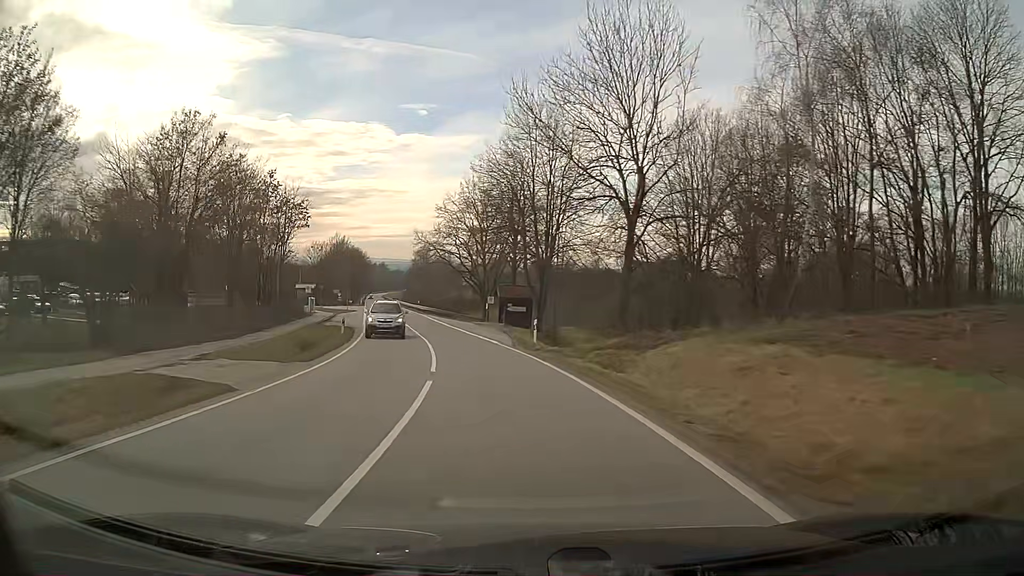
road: secondary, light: Day
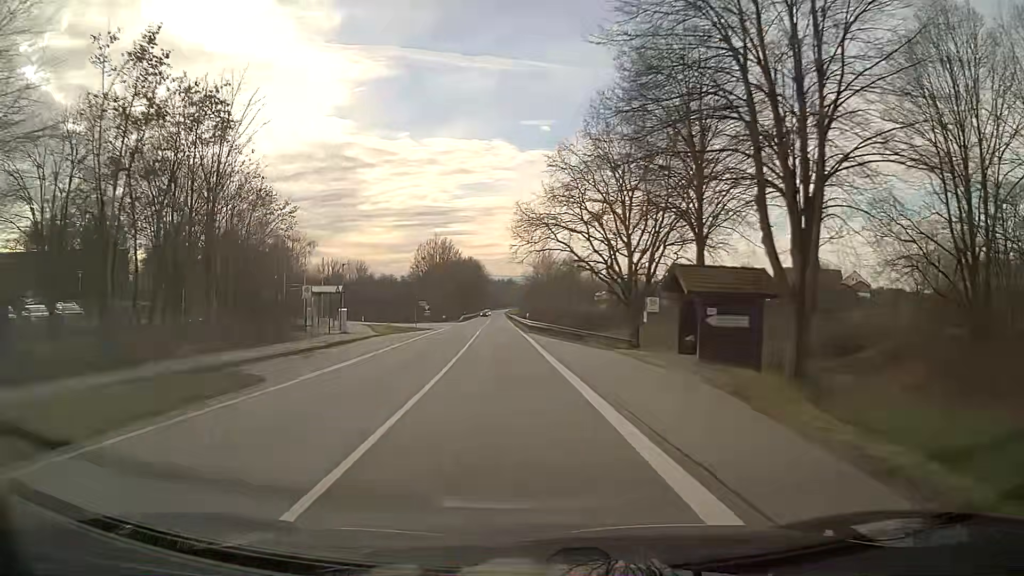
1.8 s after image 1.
(-2.8, +29.7) m; -10°
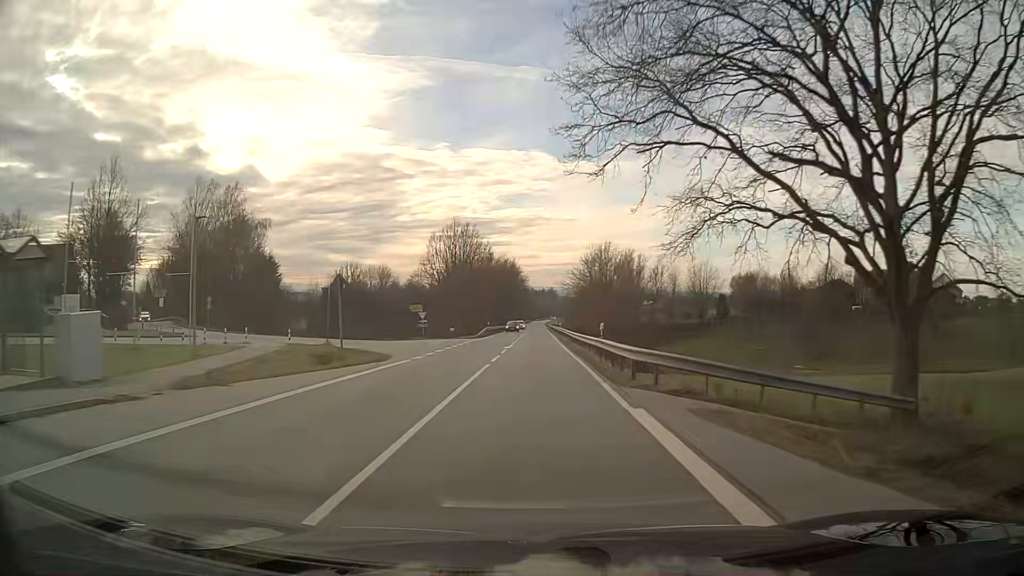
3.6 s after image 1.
(-1.2, +31.5) m; -3°
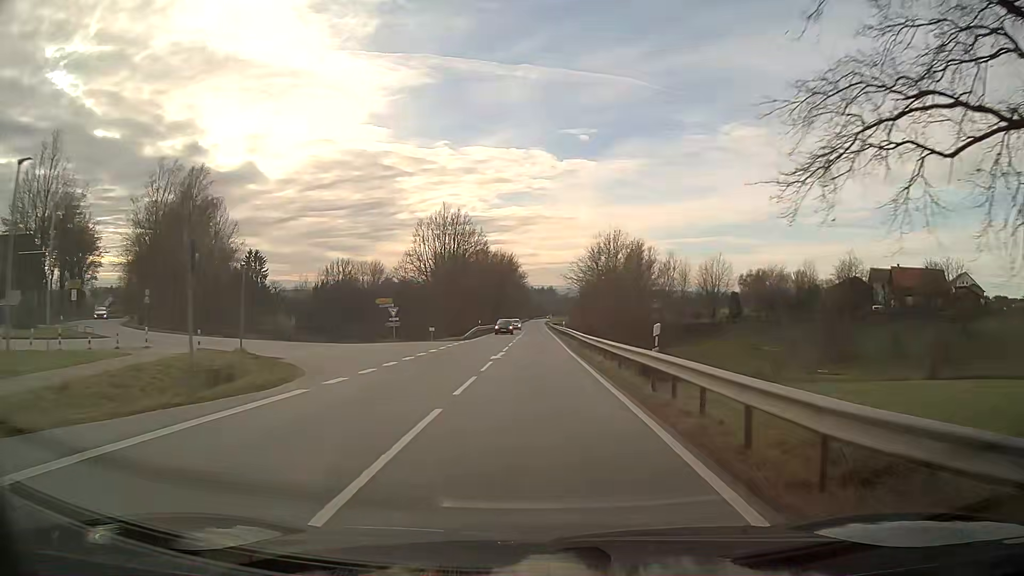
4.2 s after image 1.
(0.0, +10.7) m; 0°
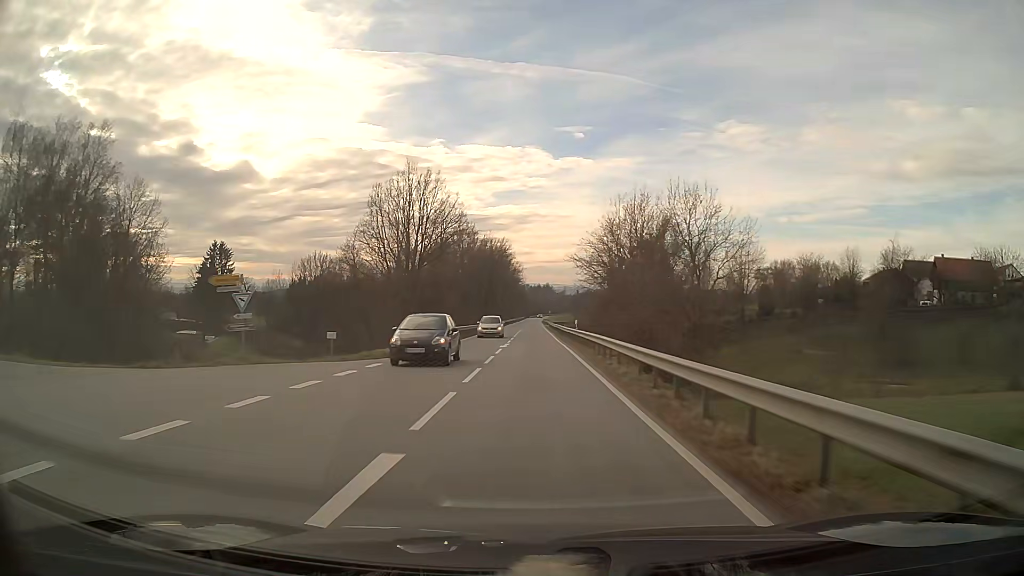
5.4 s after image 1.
(+0.1, +22.3) m; 0°
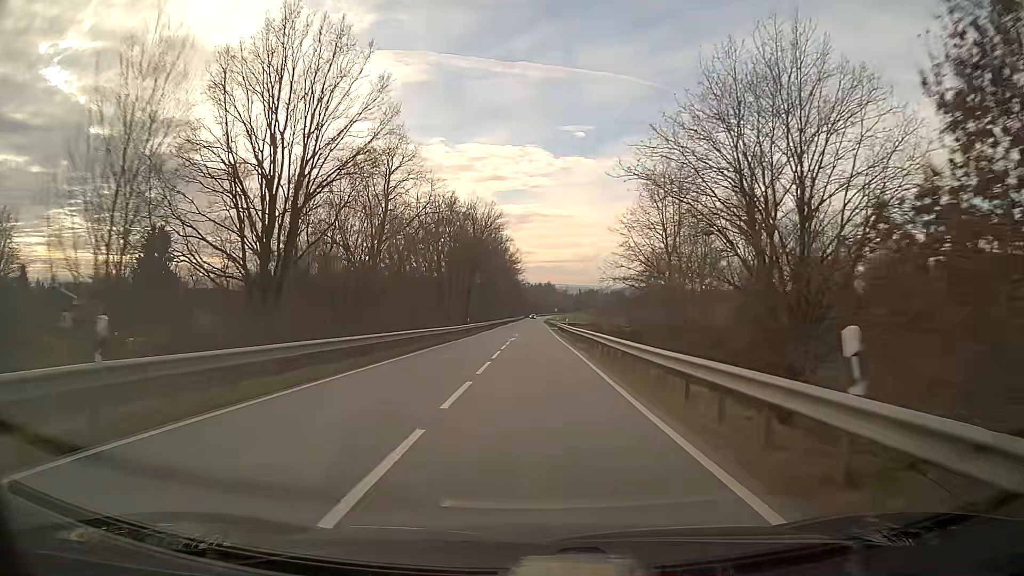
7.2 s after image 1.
(-0.1, +34.2) m; 0°
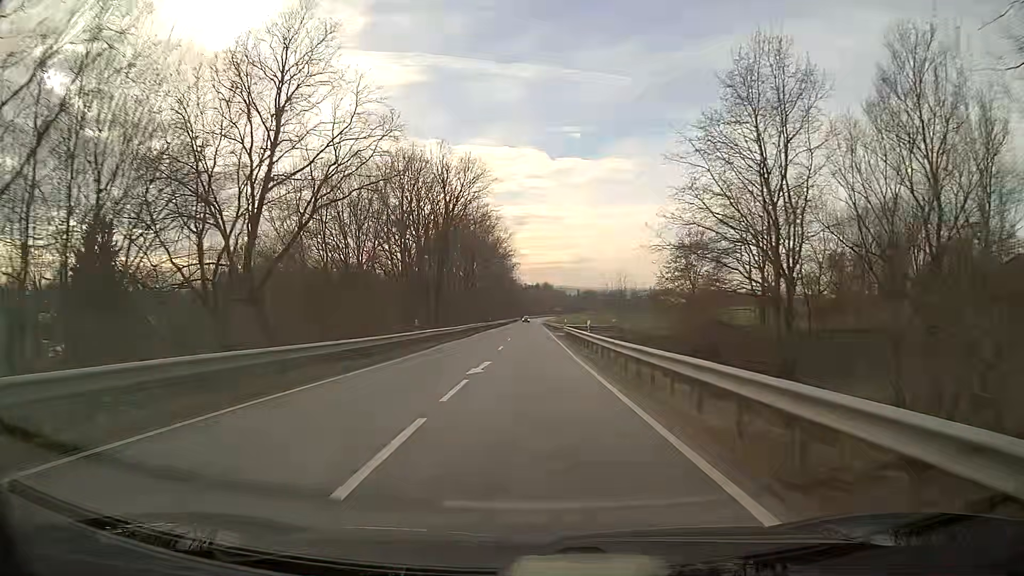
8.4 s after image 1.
(0.0, +23.4) m; 0°
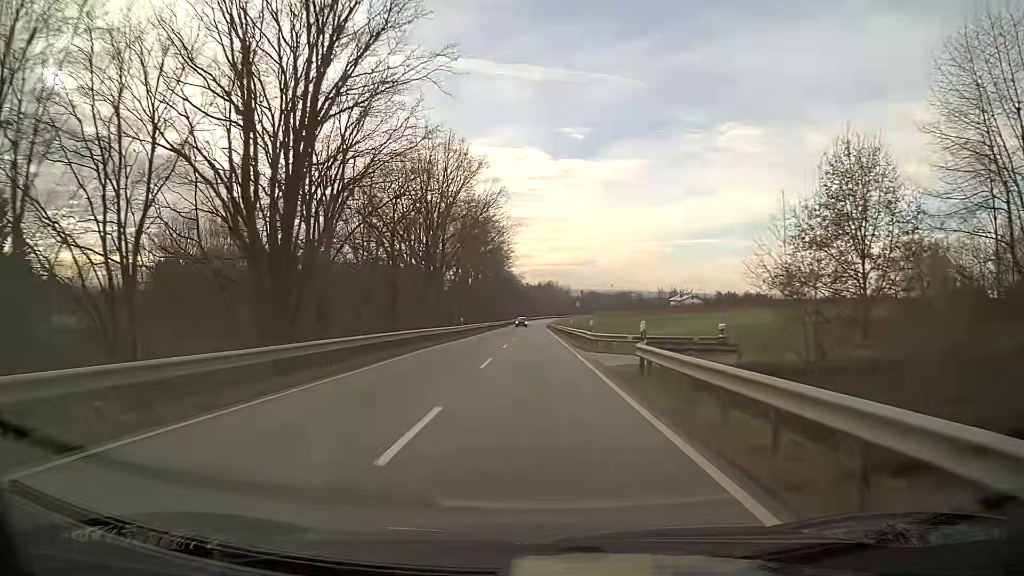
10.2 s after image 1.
(-0.1, +35.4) m; 0°
